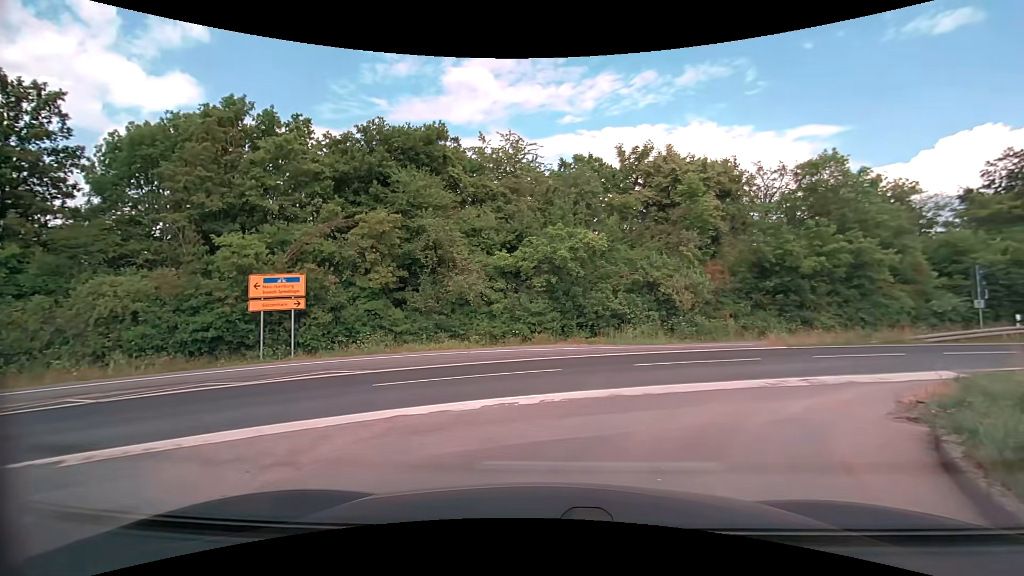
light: Day
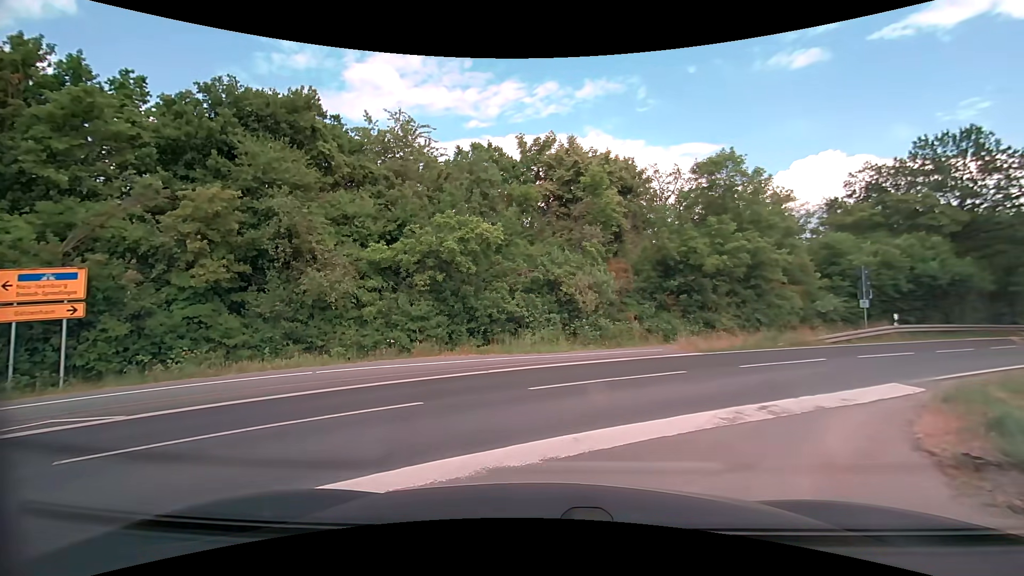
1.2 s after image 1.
(+0.3, +3.7) m; +11°
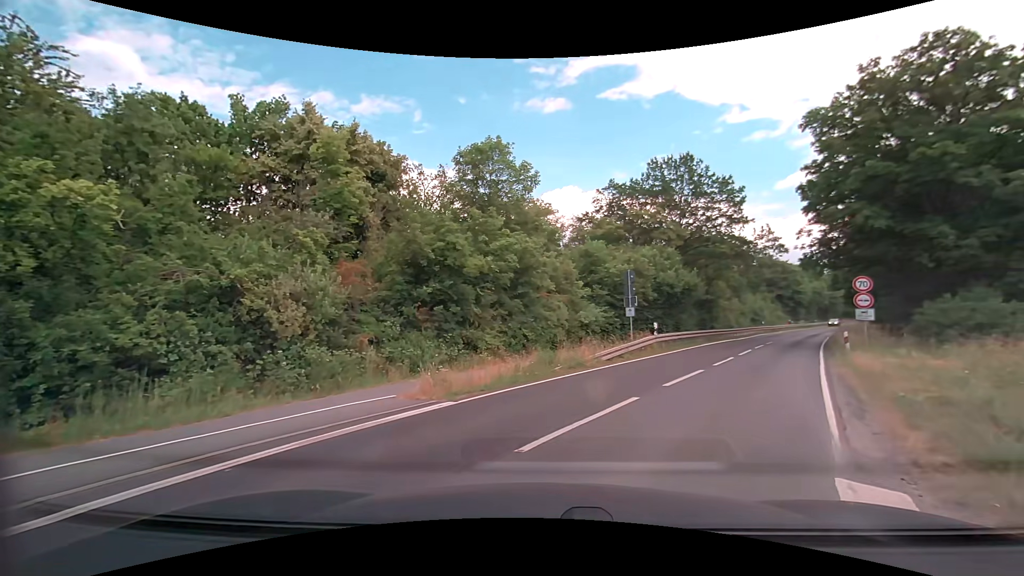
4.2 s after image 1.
(+1.7, +7.7) m; +26°
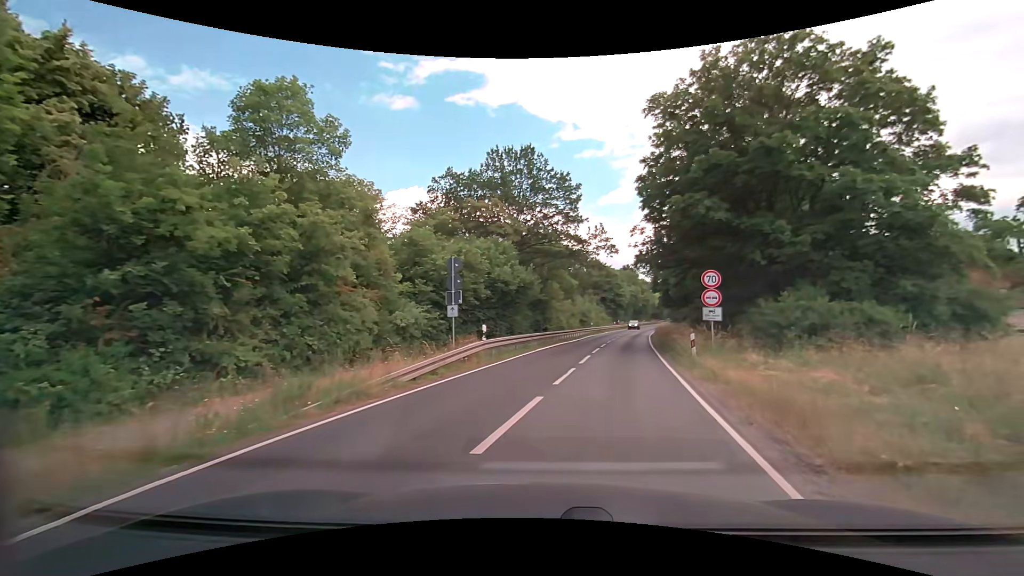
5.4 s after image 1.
(+0.9, +5.9) m; +17°
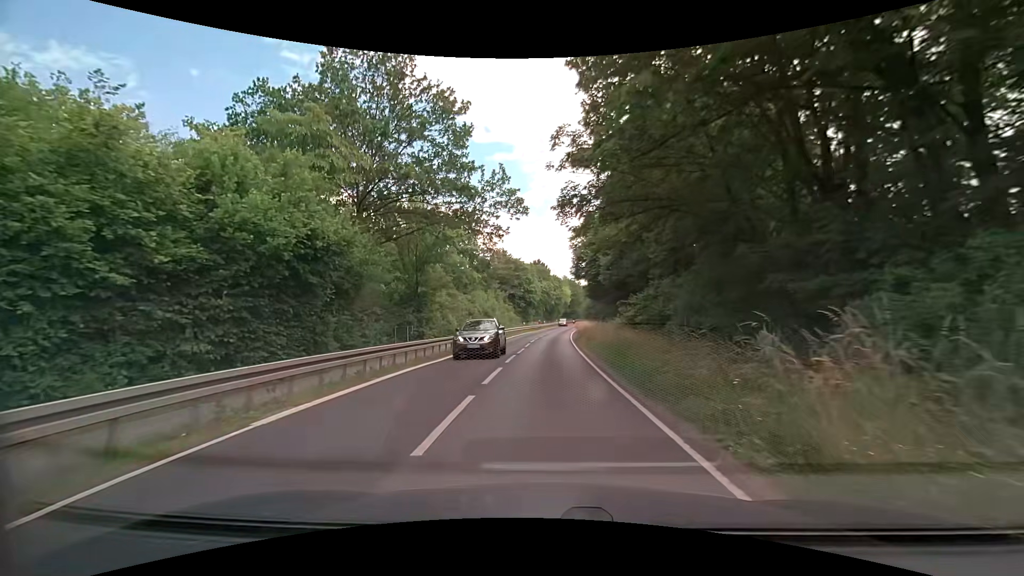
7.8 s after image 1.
(+2.4, +18.3) m; +10°
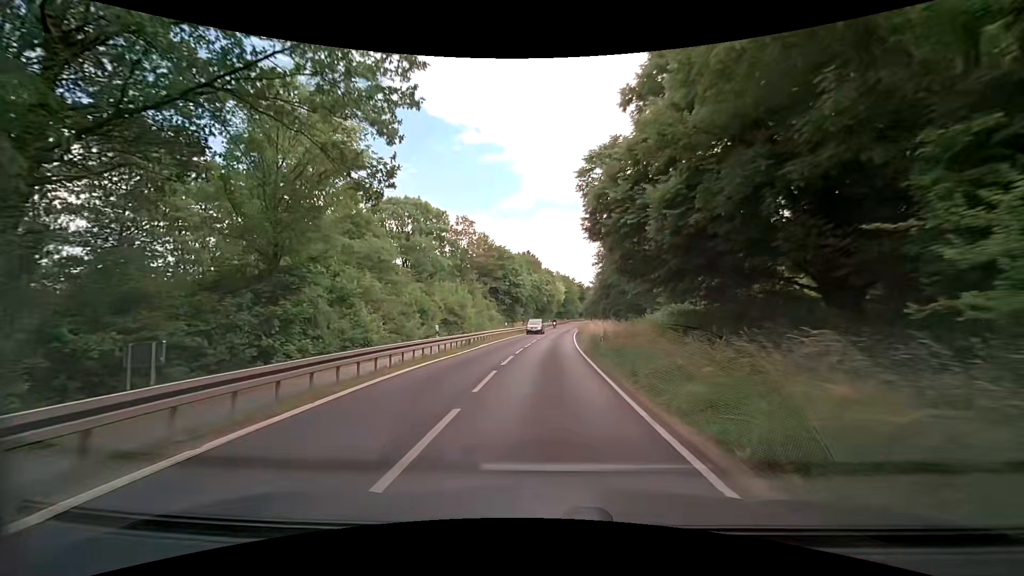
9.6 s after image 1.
(+0.1, +19.4) m; +1°
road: secondary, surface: asphalt
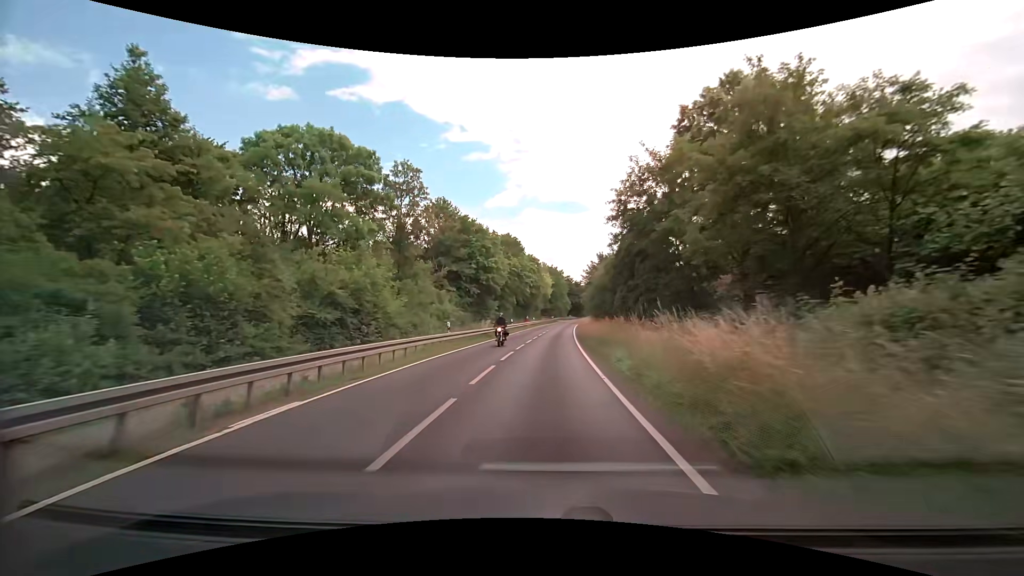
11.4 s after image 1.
(+0.2, +23.7) m; +2°
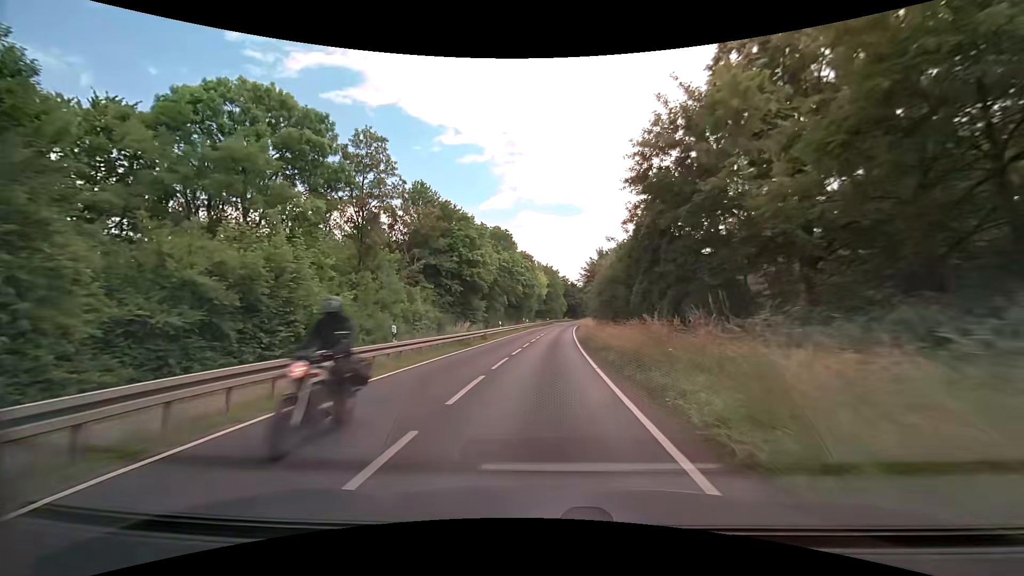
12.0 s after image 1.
(0.0, +8.6) m; 0°
(0, +10) (0, +20) (+1, +30) (+1, +40) (+2, +50) (+2, +60) (+3, +70) (+4, +80) (+5, +90) (+6, +100) m
